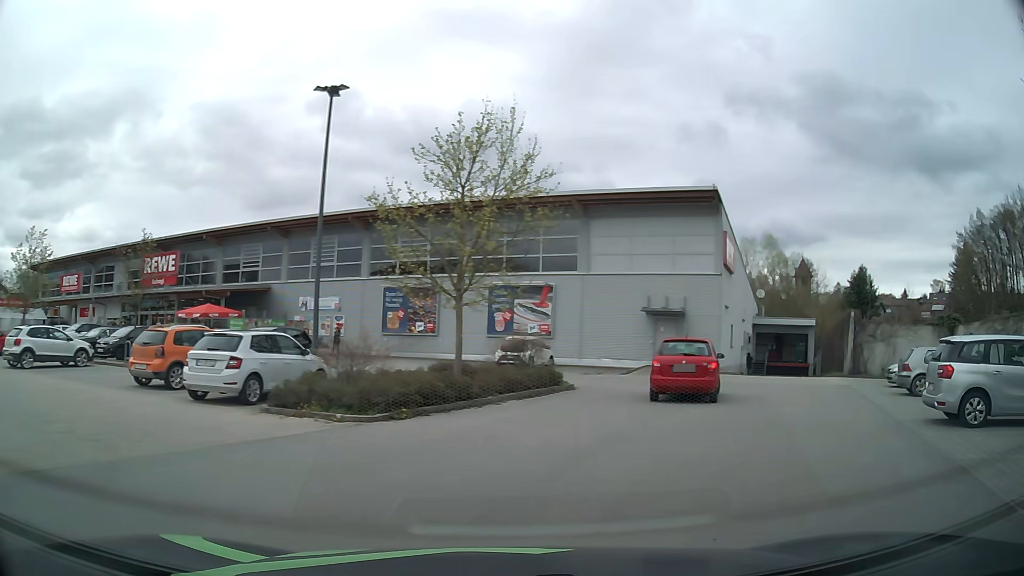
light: Day
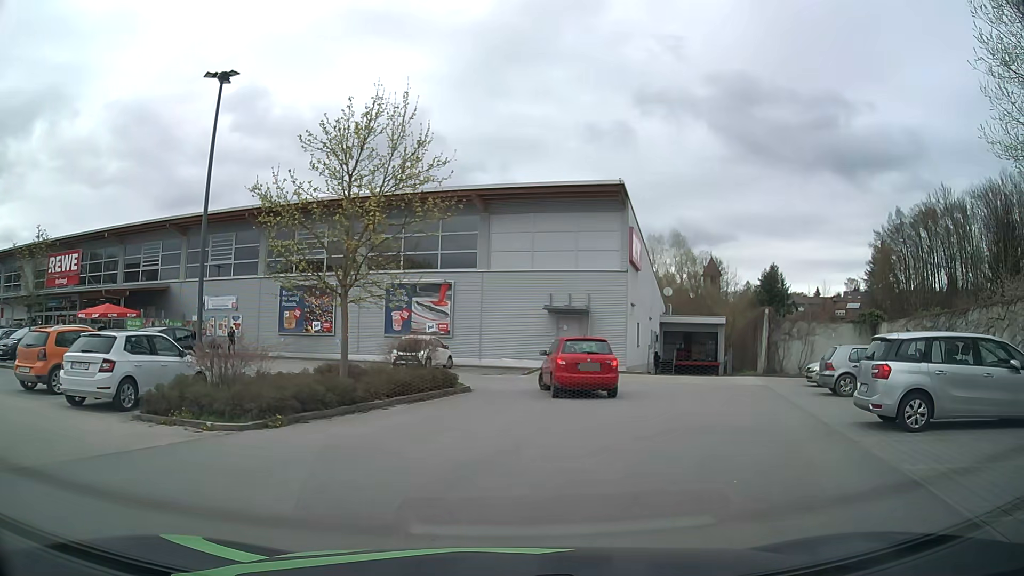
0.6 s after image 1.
(+0.1, +1.0) m; +8°
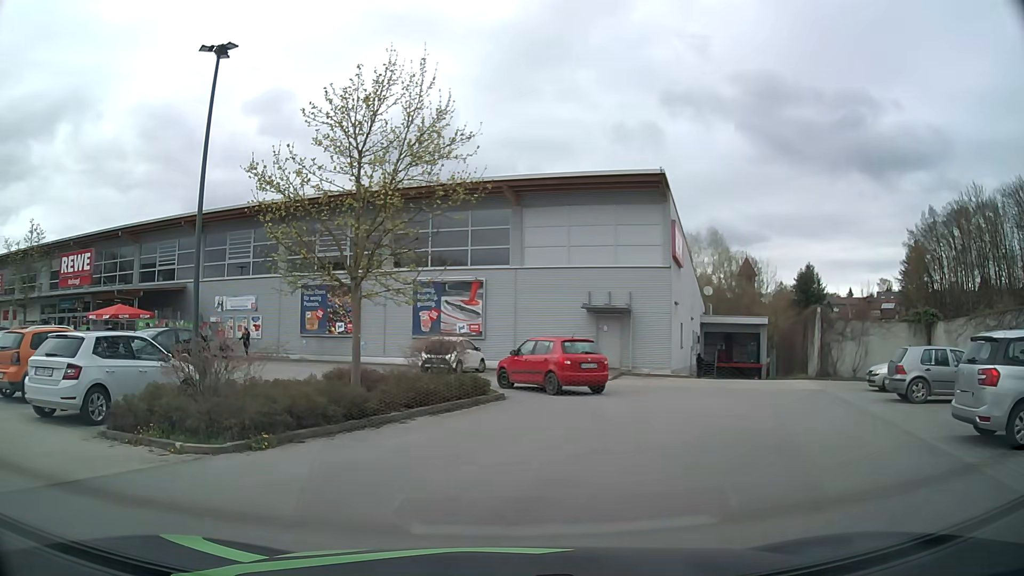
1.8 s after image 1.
(0.0, +2.3) m; -2°
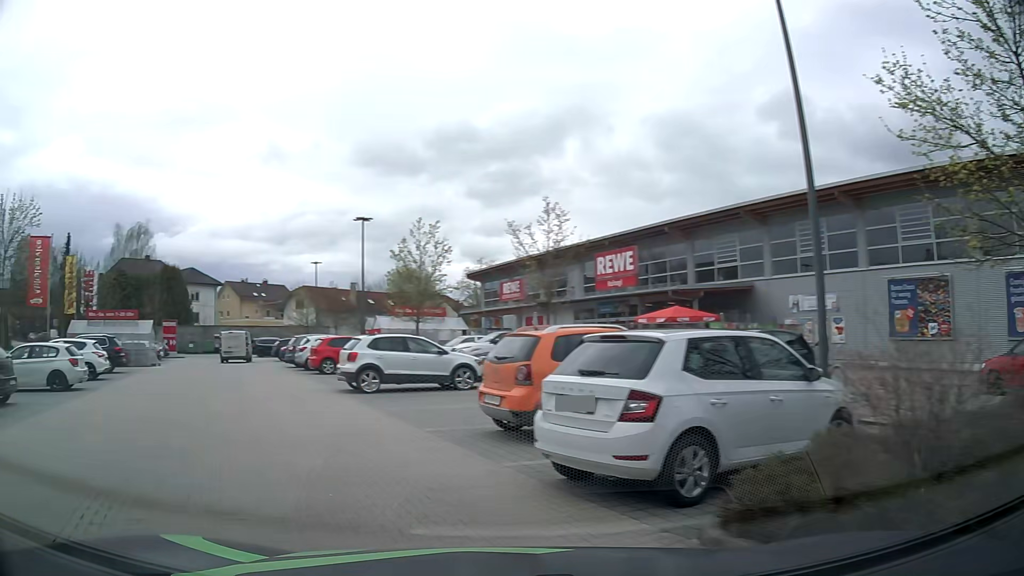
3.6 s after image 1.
(-2.3, +5.0) m; -49°
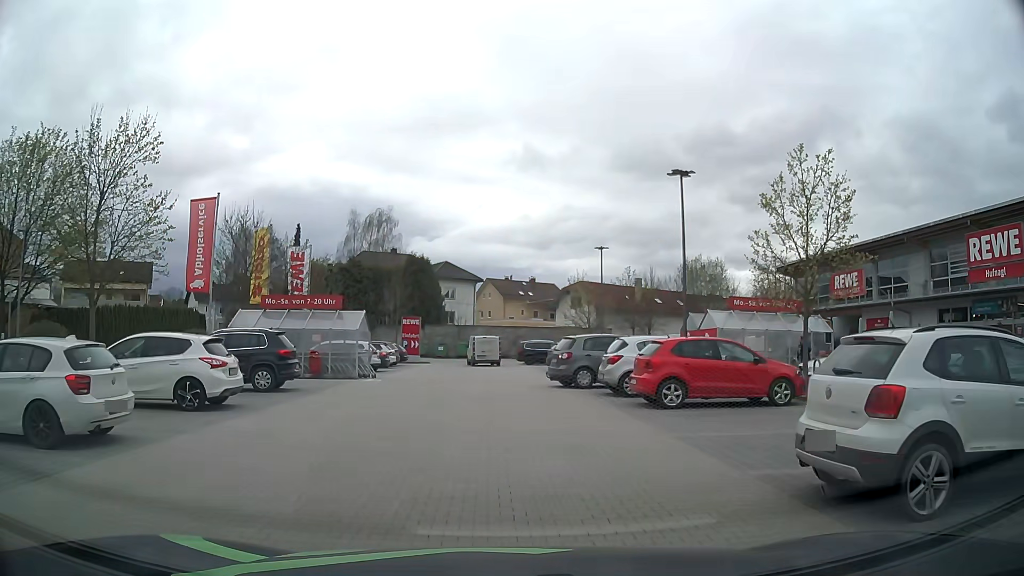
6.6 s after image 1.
(-3.9, +11.7) m; -22°
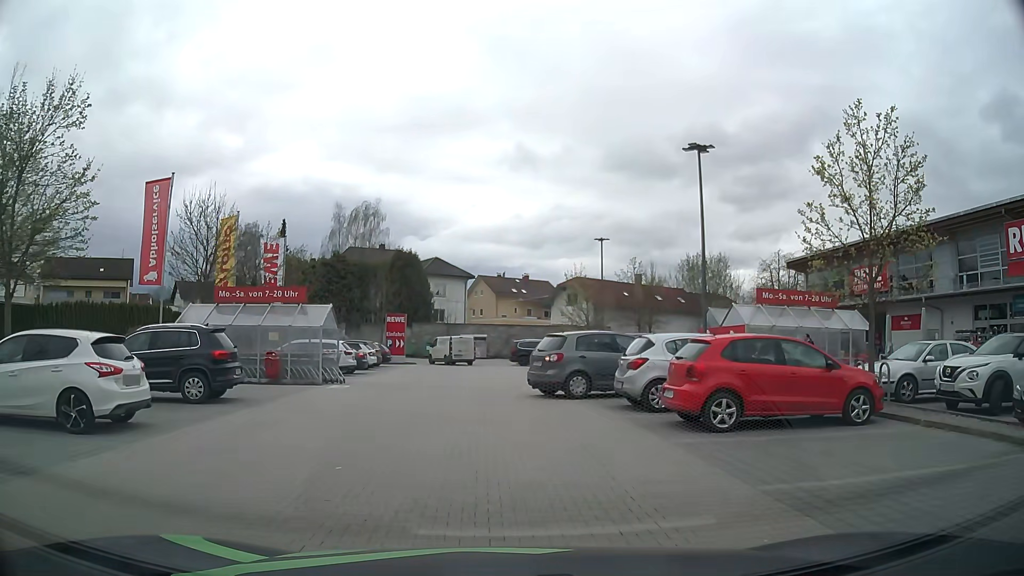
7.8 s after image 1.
(0.0, +3.6) m; +1°
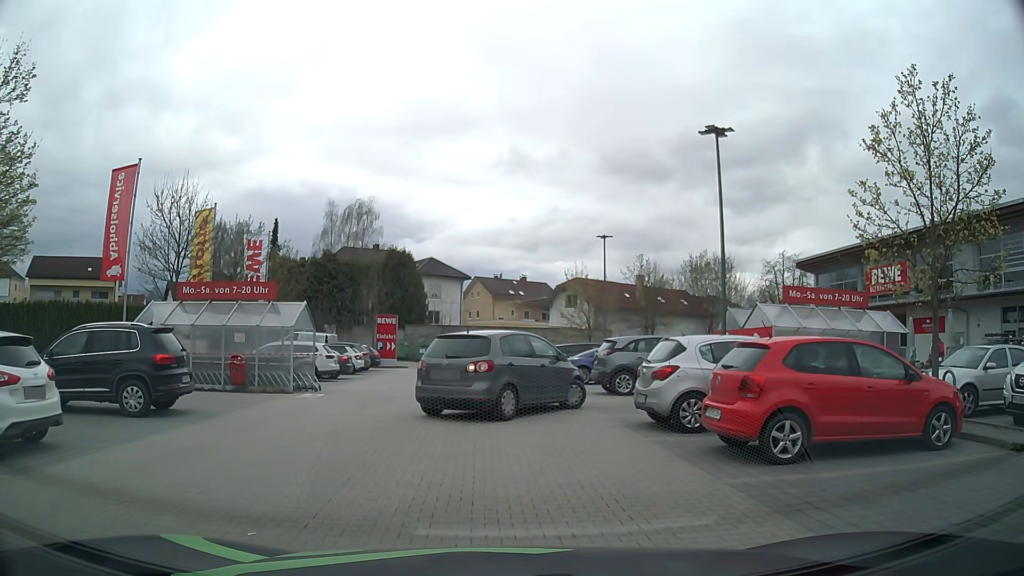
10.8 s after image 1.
(0.0, +2.3) m; +1°
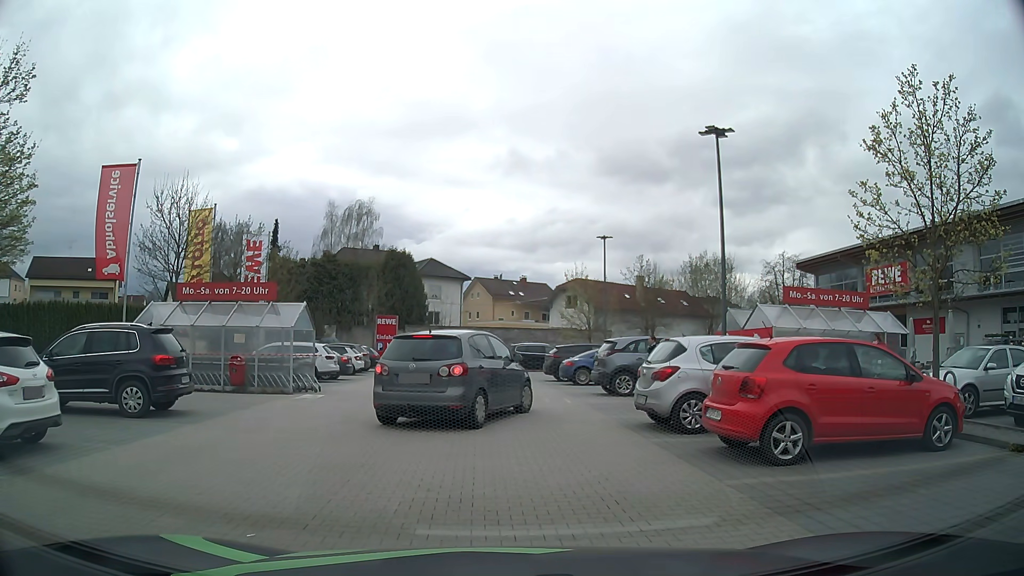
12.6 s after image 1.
(0.0, 0.0) m; 0°
